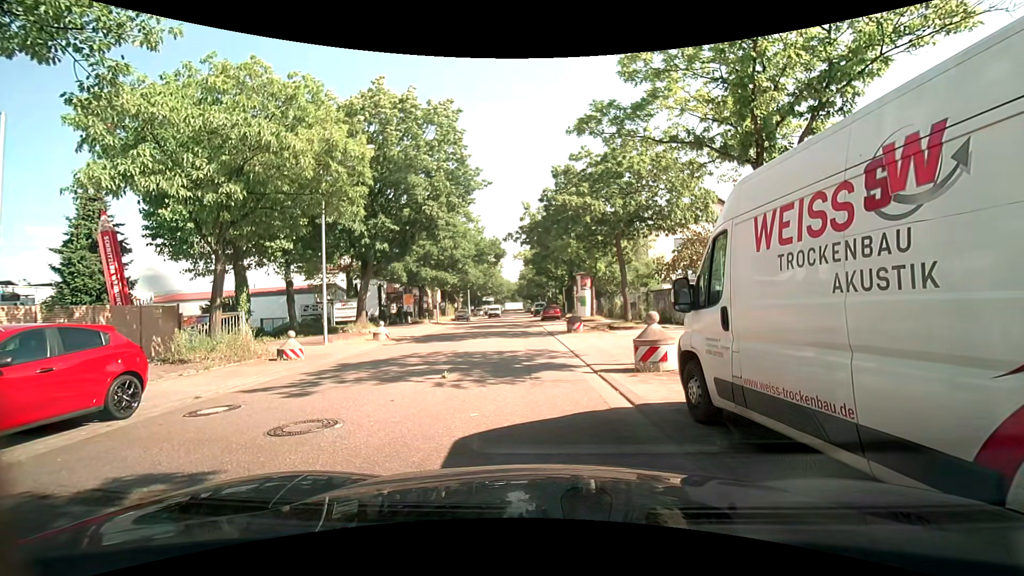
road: residential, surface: asphalt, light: Day
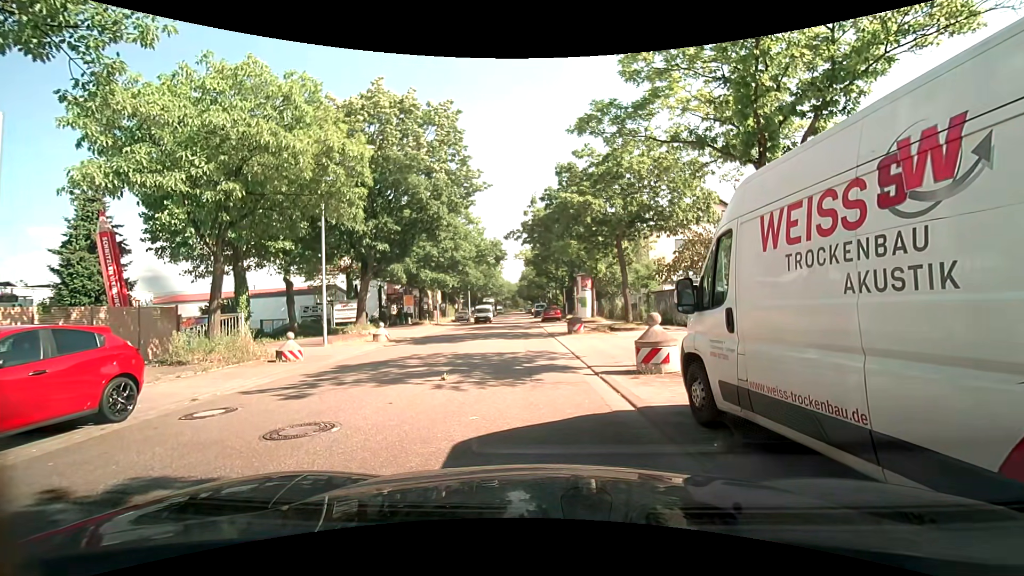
(0.0, 0.0) m; 0°
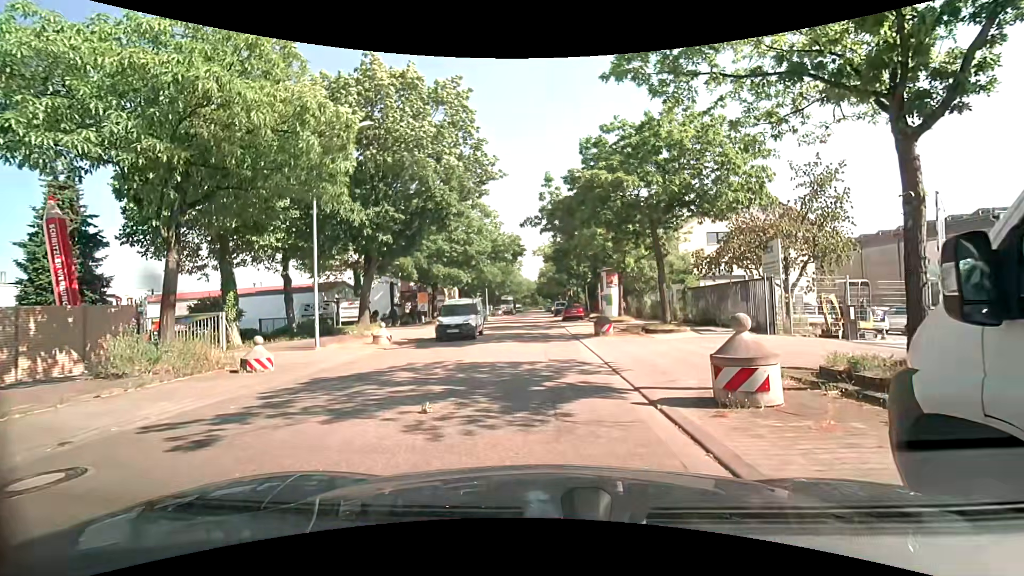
(0.0, +3.2) m; -3°
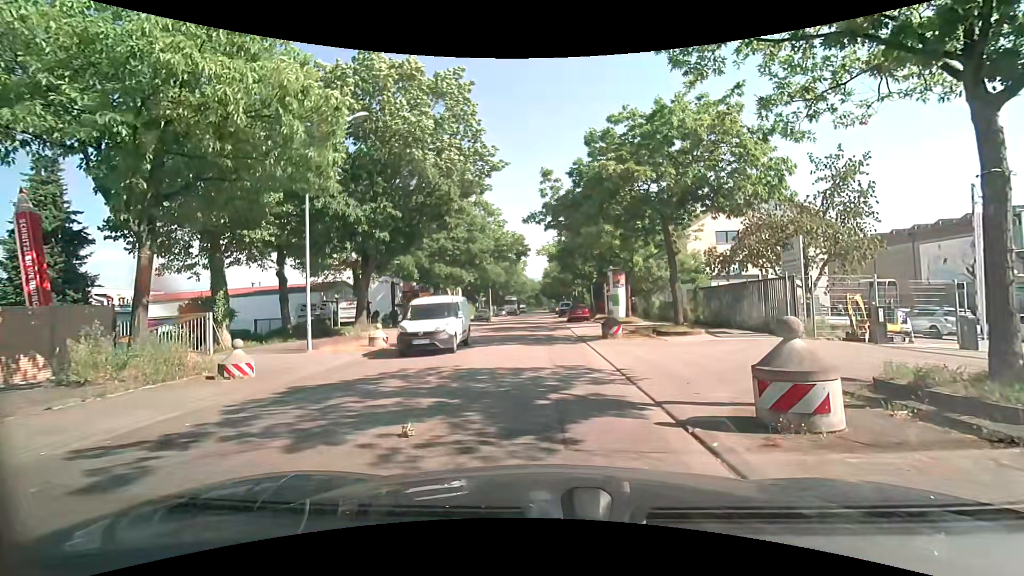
(0.0, +1.1) m; -1°
